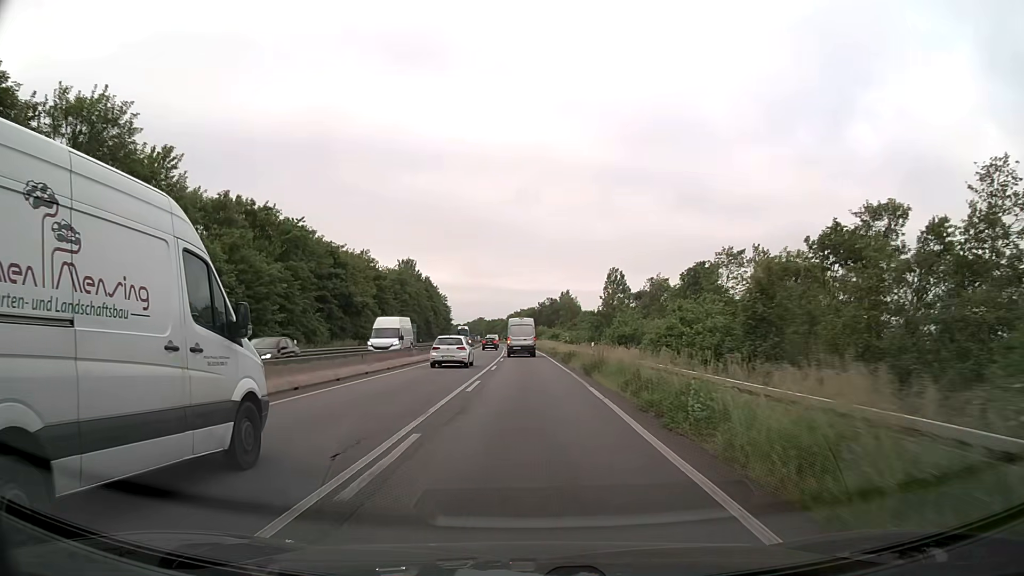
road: trunk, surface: asphalt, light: Day
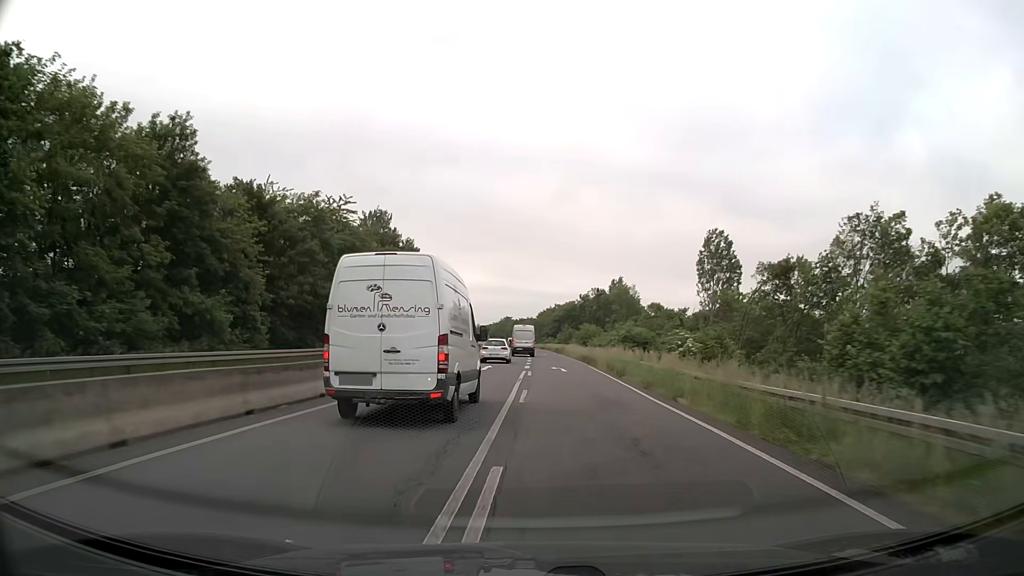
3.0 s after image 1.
(-1.0, +50.7) m; -2°
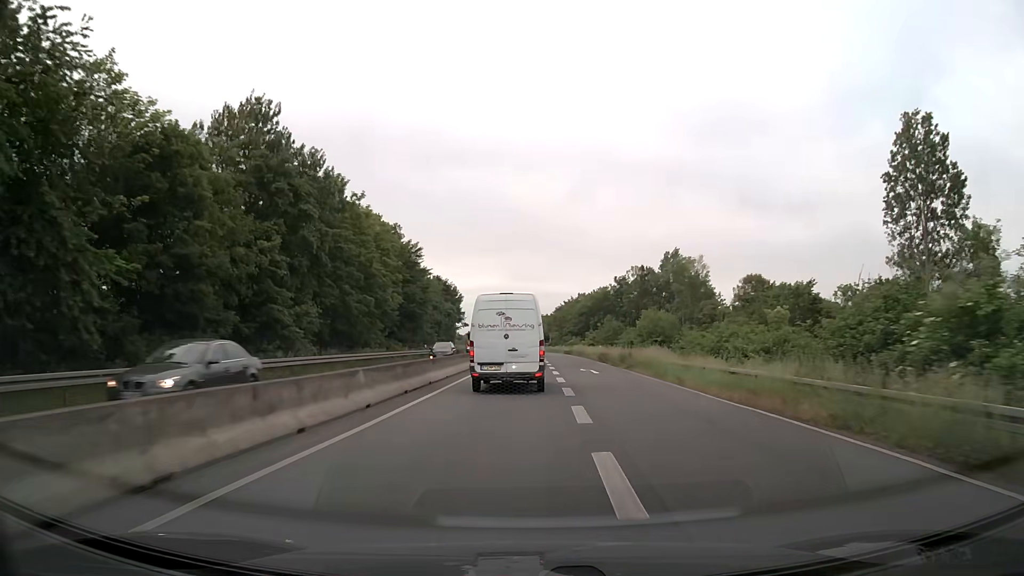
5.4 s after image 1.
(-0.5, +41.5) m; -1°
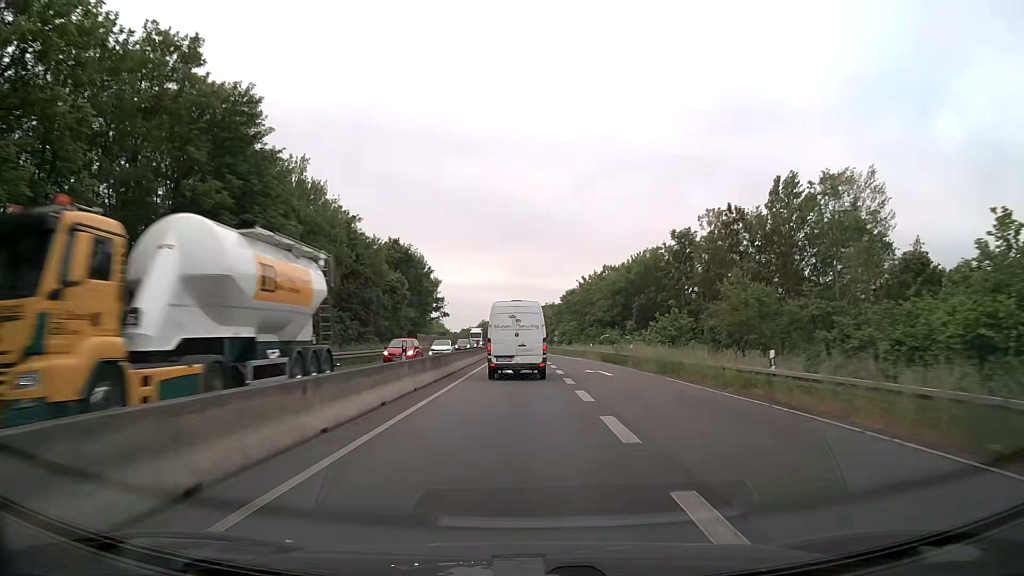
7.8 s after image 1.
(+0.1, +44.9) m; 0°
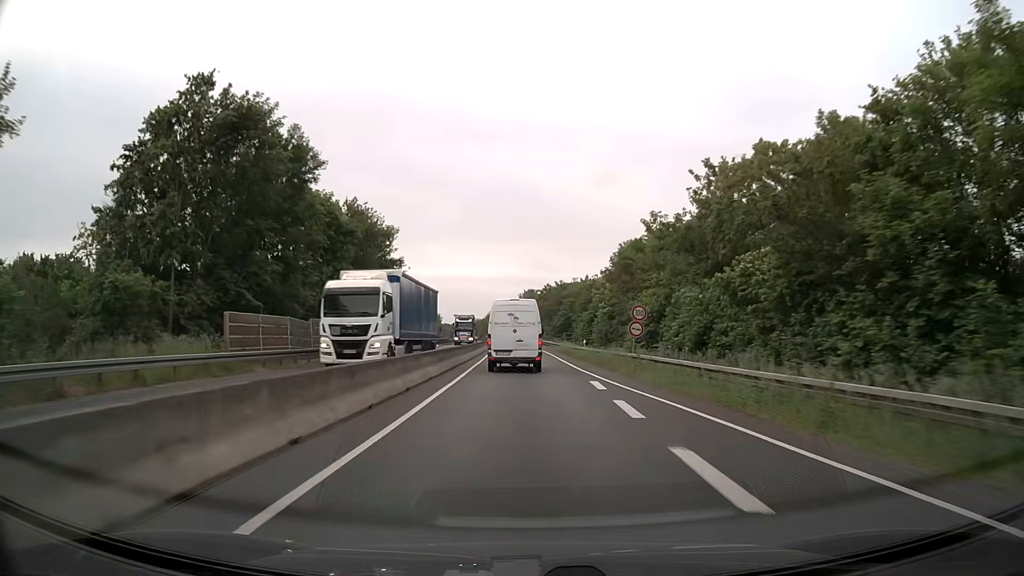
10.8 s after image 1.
(-0.5, +58.1) m; -1°
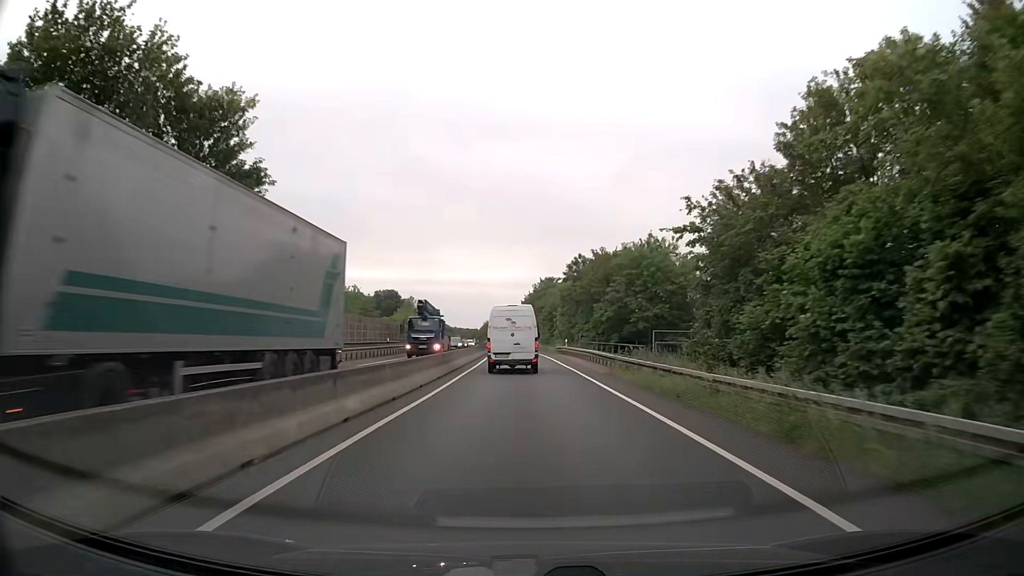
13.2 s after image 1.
(-0.3, +45.5) m; -1°
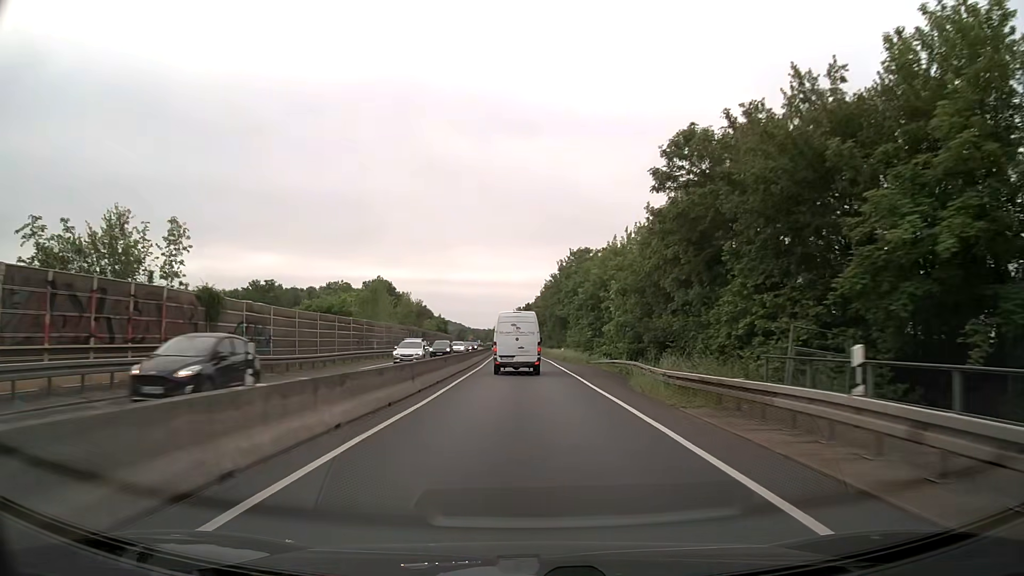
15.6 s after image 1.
(-0.4, +44.9) m; -1°
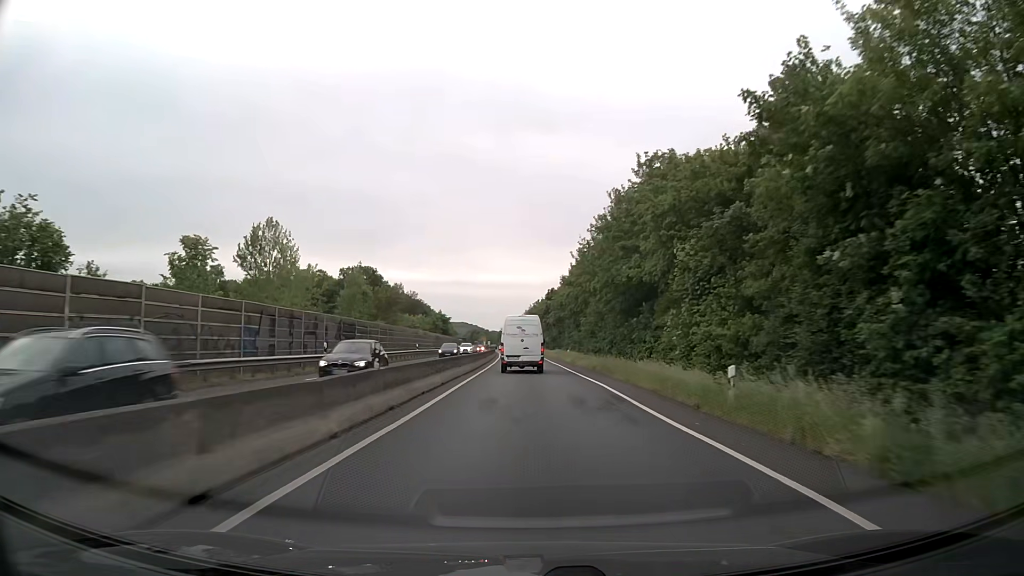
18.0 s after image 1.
(-0.9, +45.4) m; -2°
(0, +10) (0, +20) (0, +30) (0, +40) (-1, +50) (-1, +60) (-1, +70) (-1, +80) (-2, +90) (-2, +100) m
